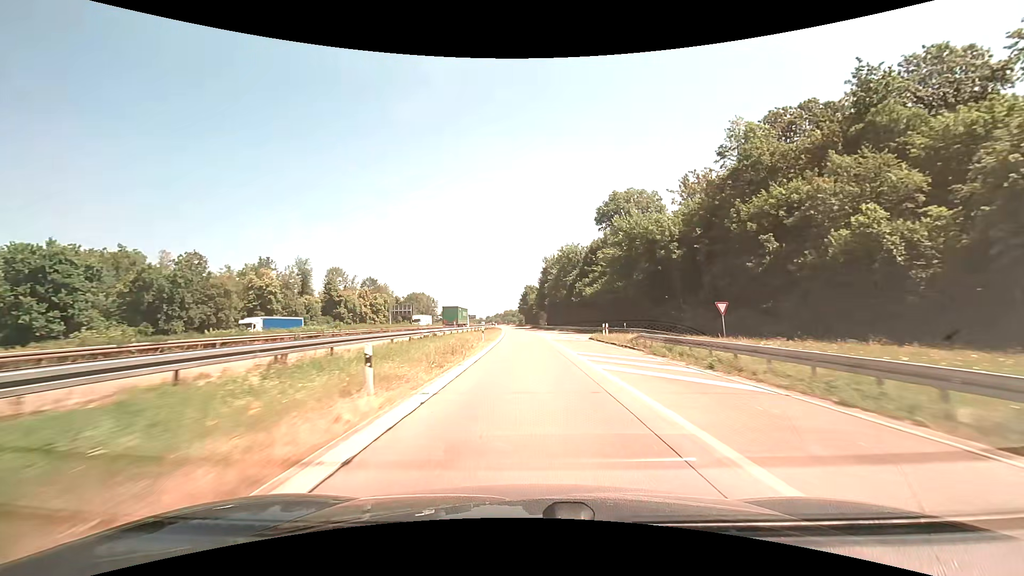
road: motorway_link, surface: asphalt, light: Day
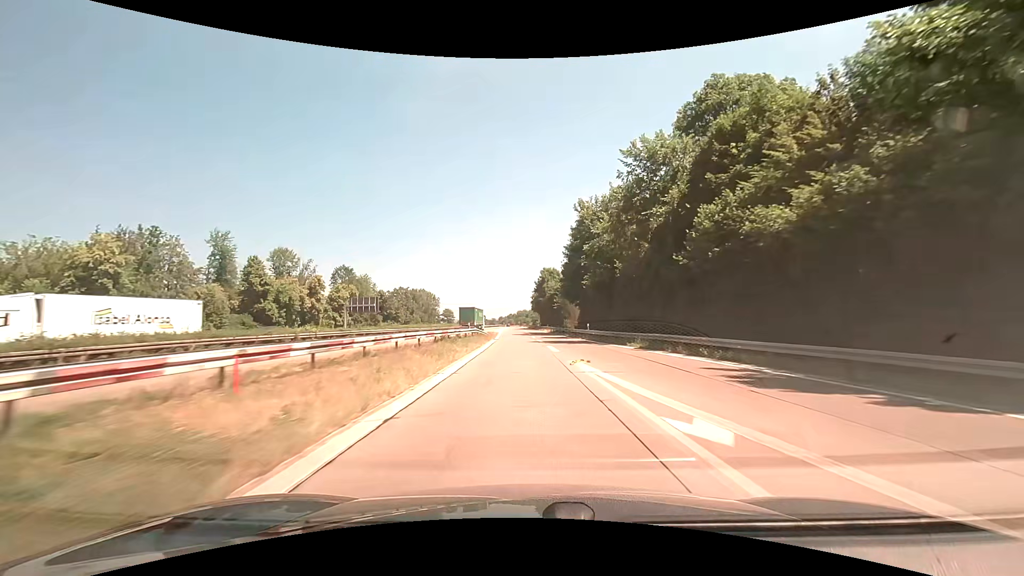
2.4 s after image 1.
(-0.6, +52.6) m; -2°
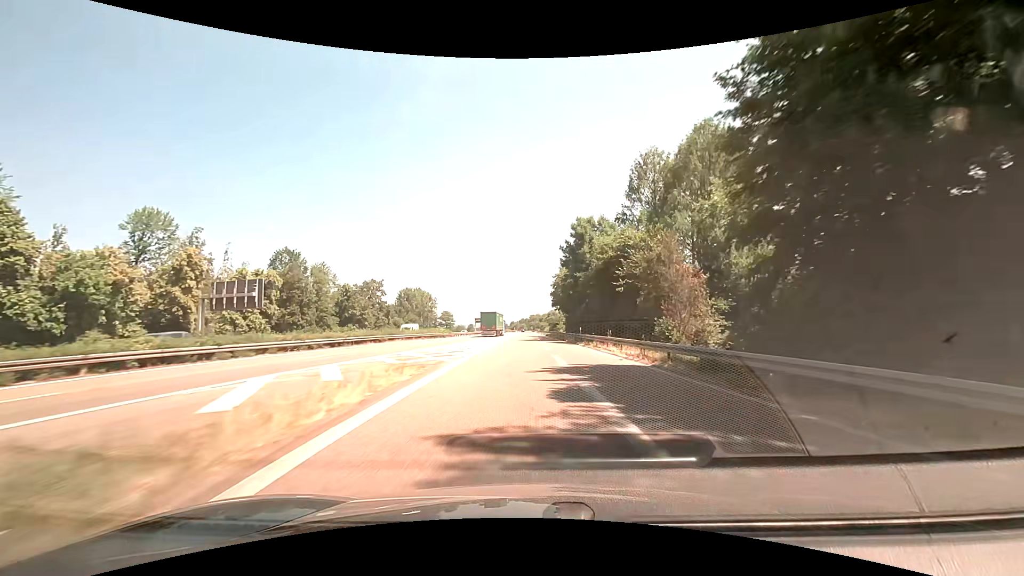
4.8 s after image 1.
(-0.9, +55.2) m; -1°
(0, +10) (0, +20) (0, +30) (0, +40) (0, +50) (-1, +60) (-1, +70) (-1, +80) (-1, +90) (-1, +100) m
